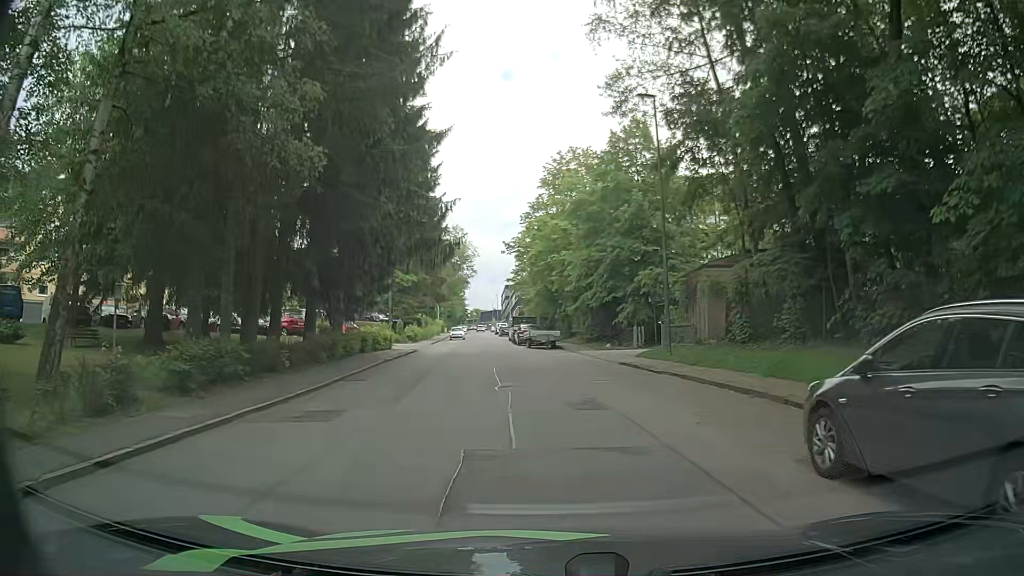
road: residential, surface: asphalt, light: Day
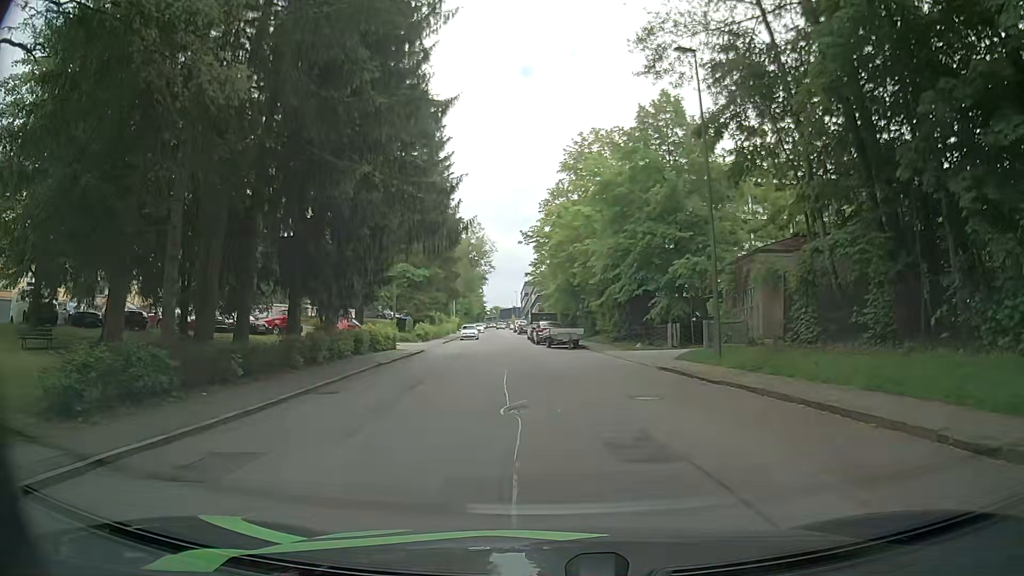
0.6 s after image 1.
(-0.1, +4.4) m; 0°
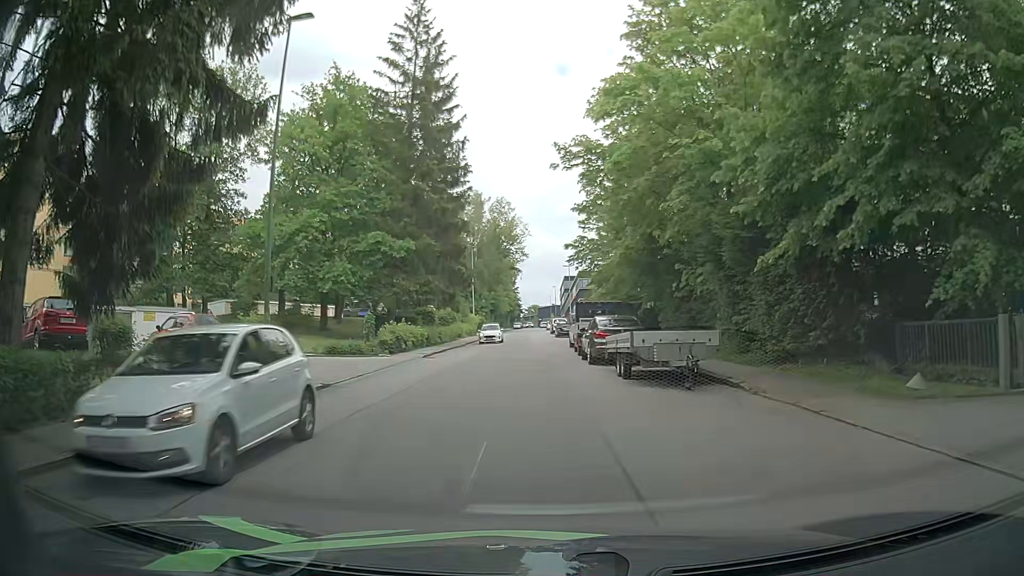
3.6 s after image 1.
(-0.8, +22.8) m; -4°
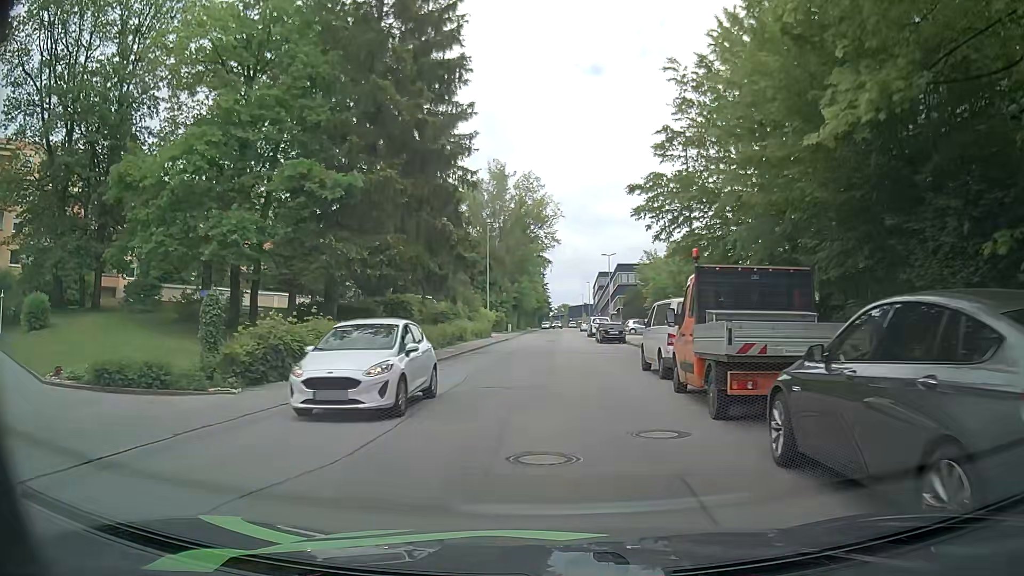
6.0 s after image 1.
(-0.6, +18.5) m; -2°
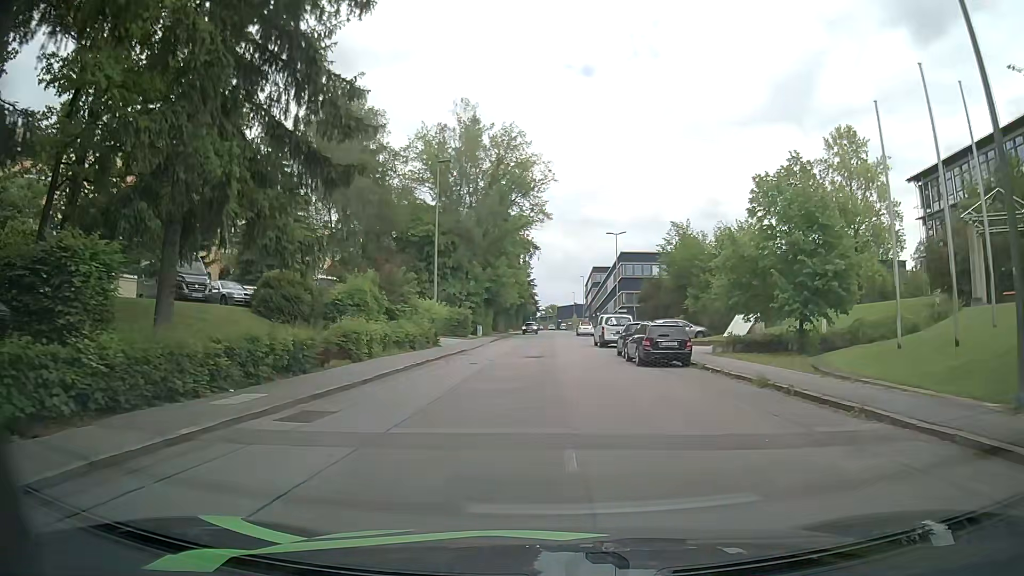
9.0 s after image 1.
(-0.2, +23.2) m; -1°
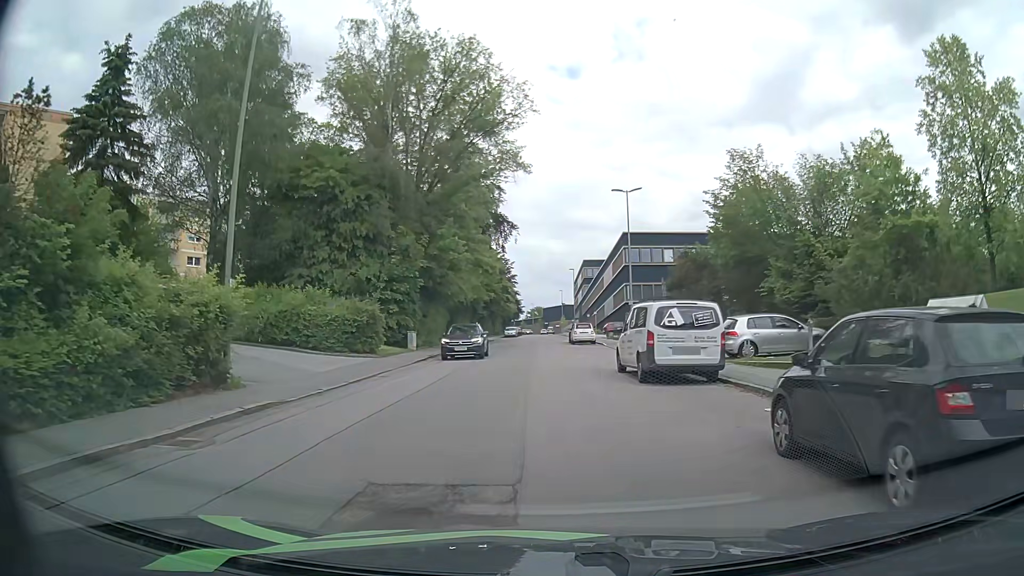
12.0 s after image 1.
(+1.1, +22.8) m; +3°
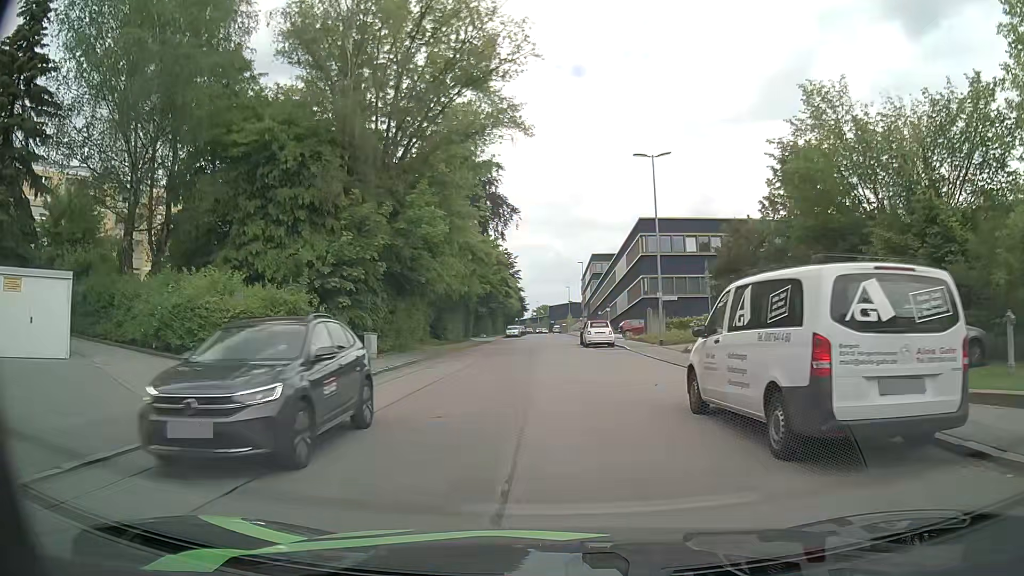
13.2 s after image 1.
(-0.1, +9.3) m; -1°
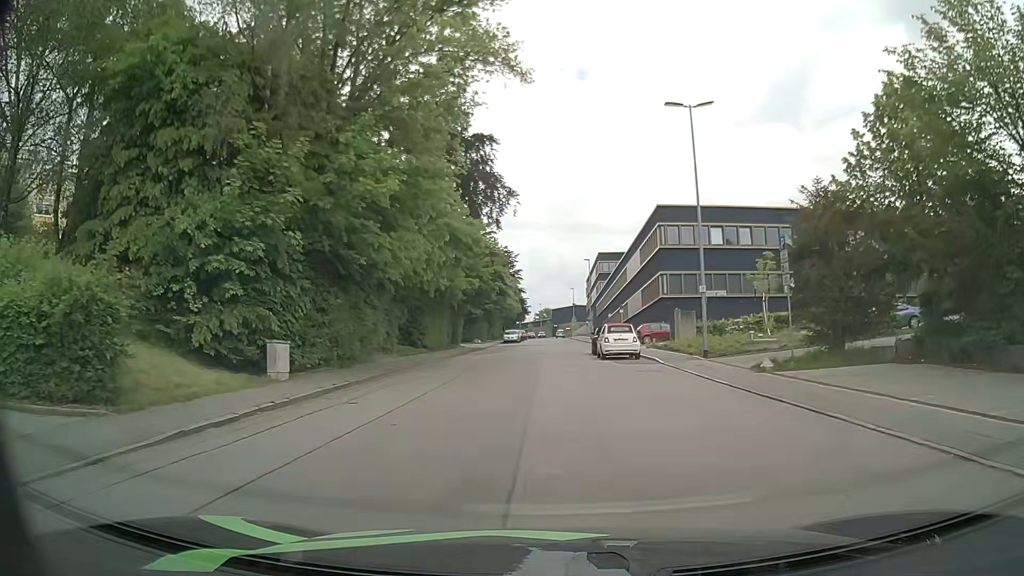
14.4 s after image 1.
(0.0, +9.4) m; 0°
(0, +10) (0, +20) (0, +30) (0, +40) (0, +50) (+1, +60) (+1, +70) (+1, +80) (+2, +90) (+2, +100) m
